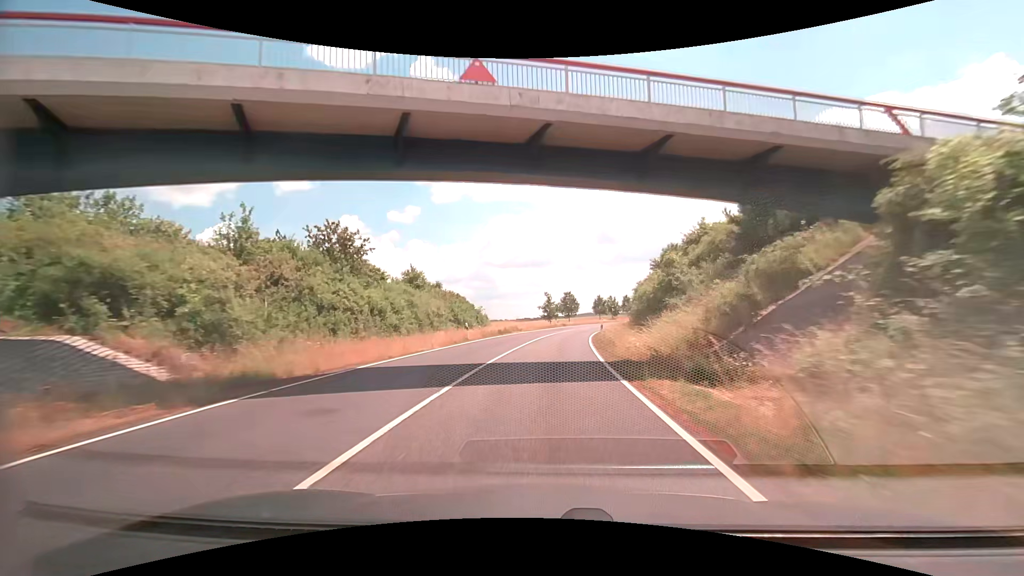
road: secondary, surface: asphalt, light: Day
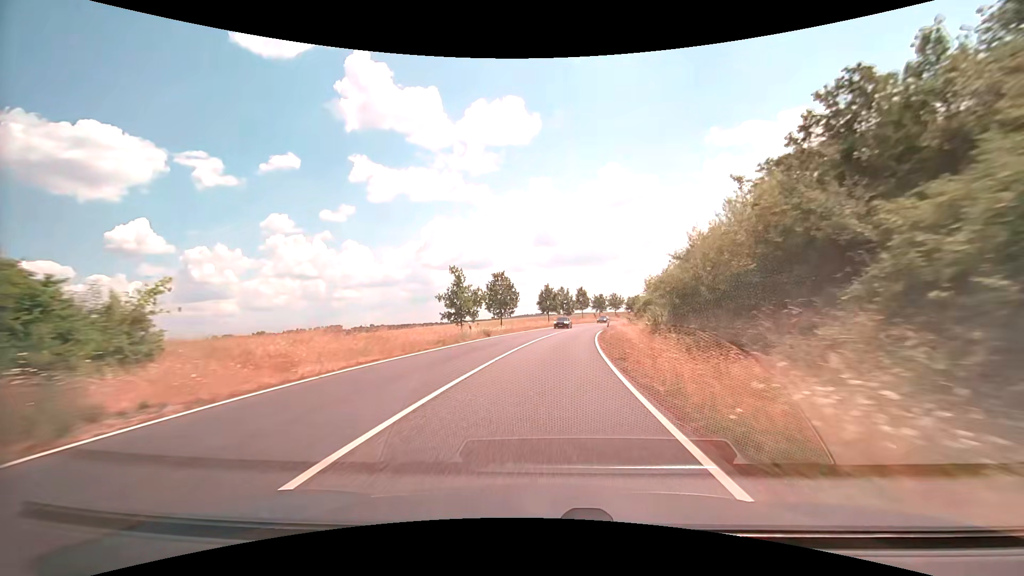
(+2.8, +45.9) m; +7°
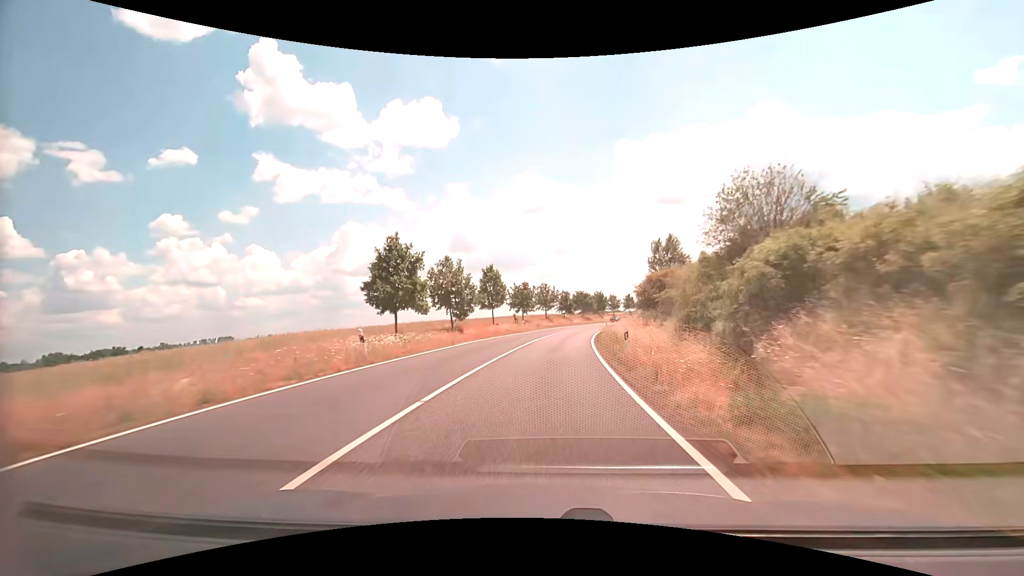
(+4.8, +55.7) m; +10°
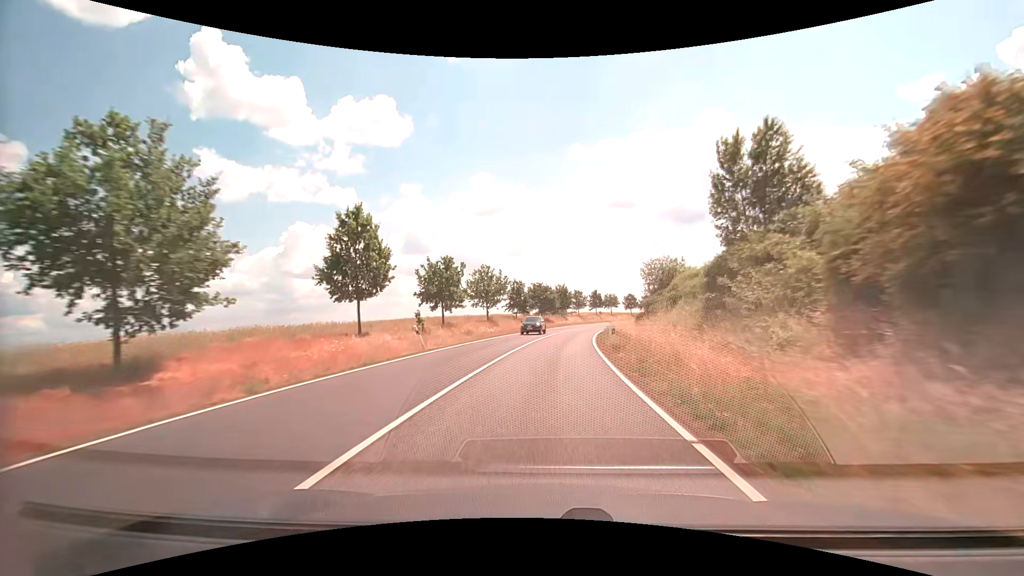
(+1.4, +33.1) m; +5°
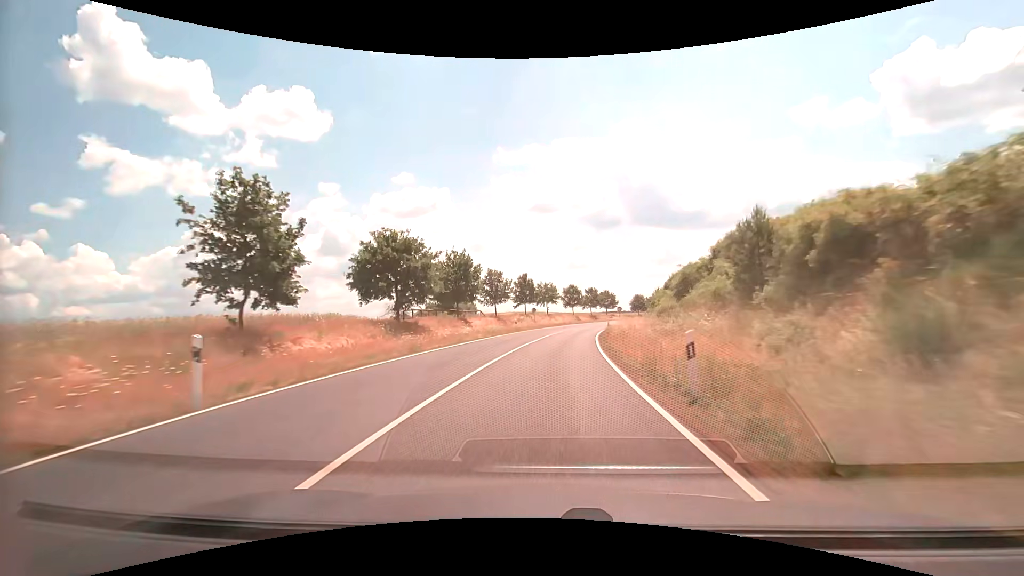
(+4.4, +54.5) m; +9°
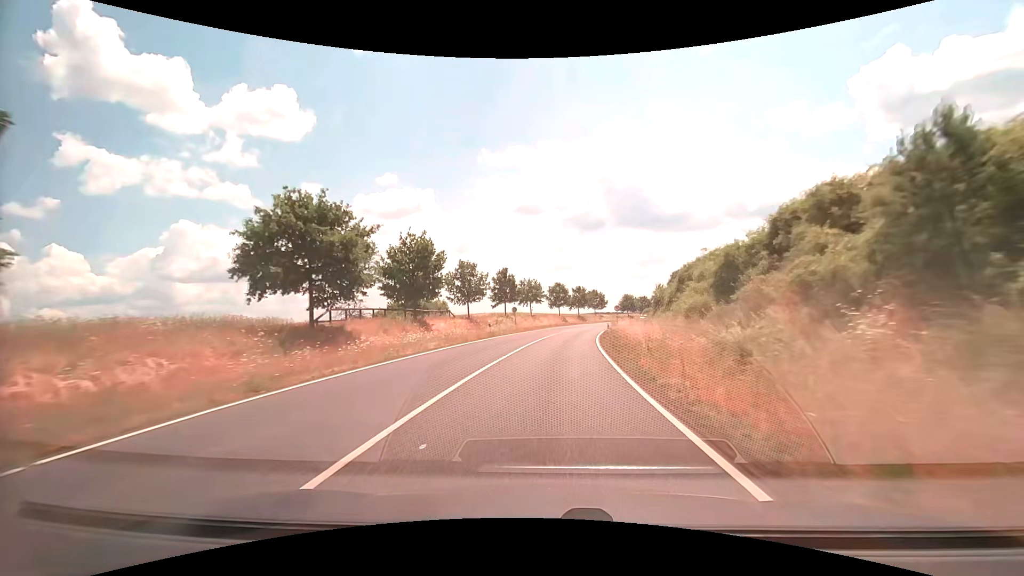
(+0.2, +10.9) m; +2°
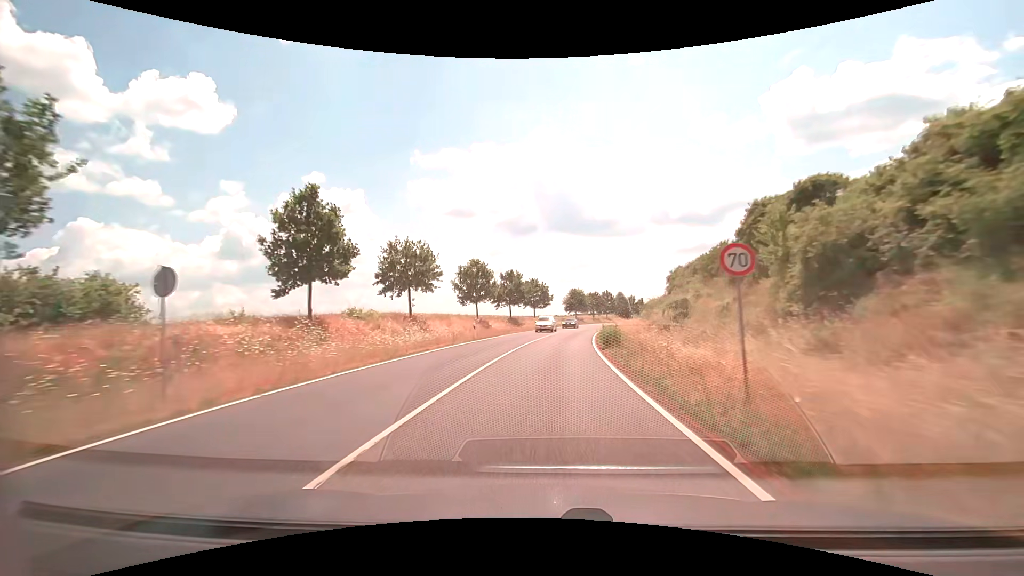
(+2.8, +43.3) m; +7°
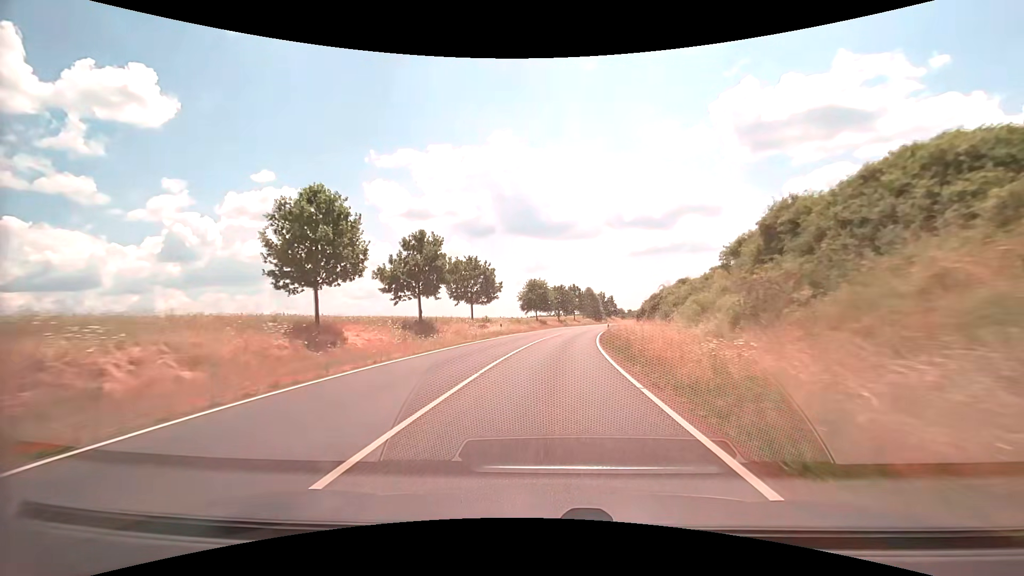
(+1.5, +32.4) m; +5°
(0, +10) (+1, +20) (+1, +30) (+2, +40) (+4, +50) (+5, +60) (+7, +70) (+9, +79) (+11, +89) (+14, +99) m
